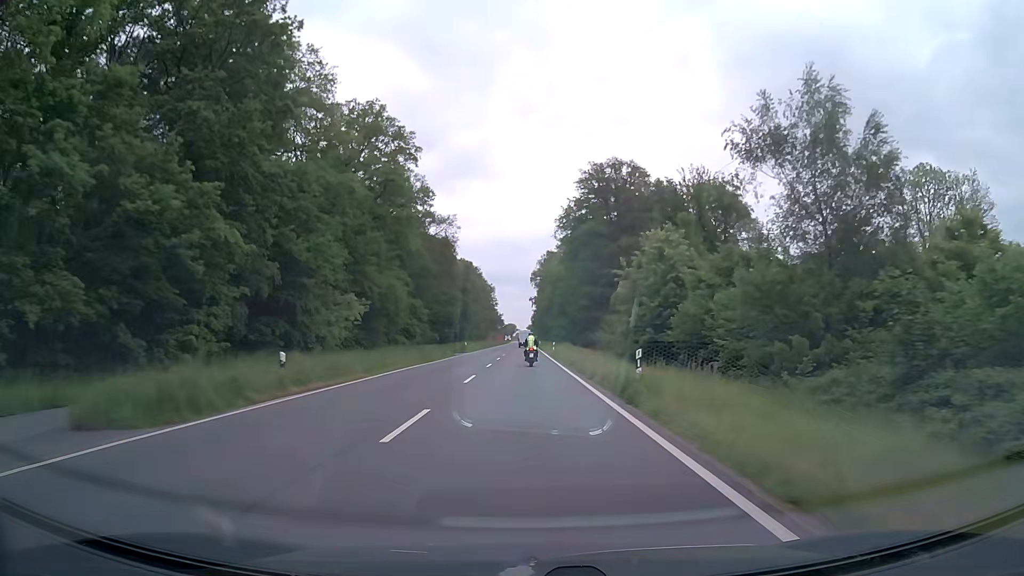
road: secondary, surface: asphalt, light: Day
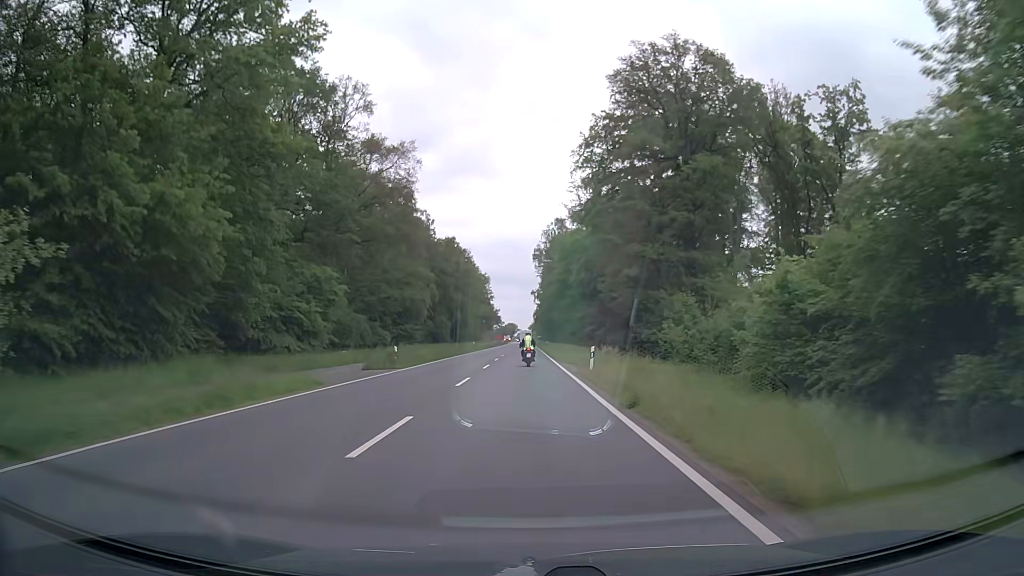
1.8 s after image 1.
(0.0, +37.1) m; 0°
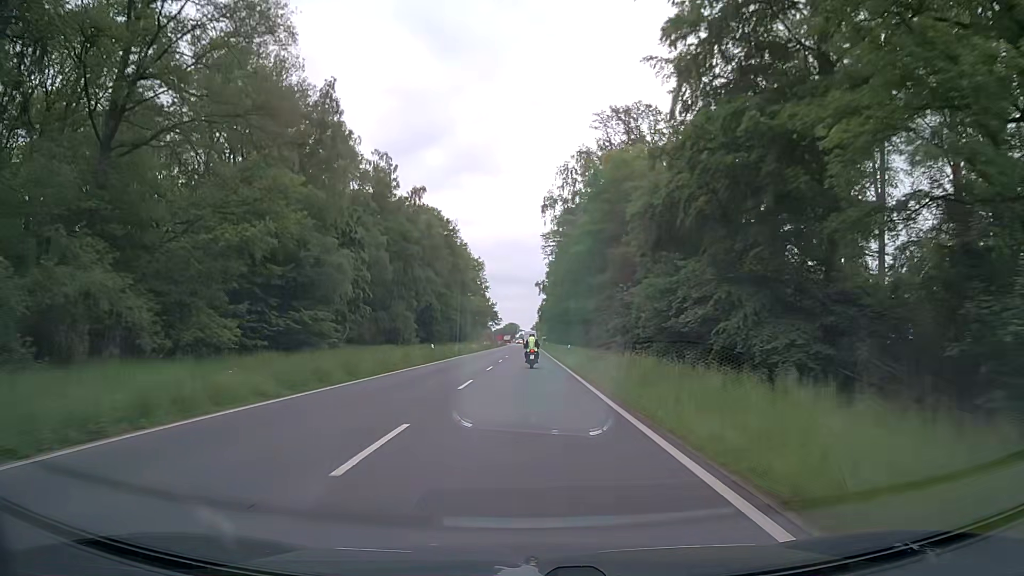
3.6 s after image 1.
(-0.1, +36.9) m; 0°
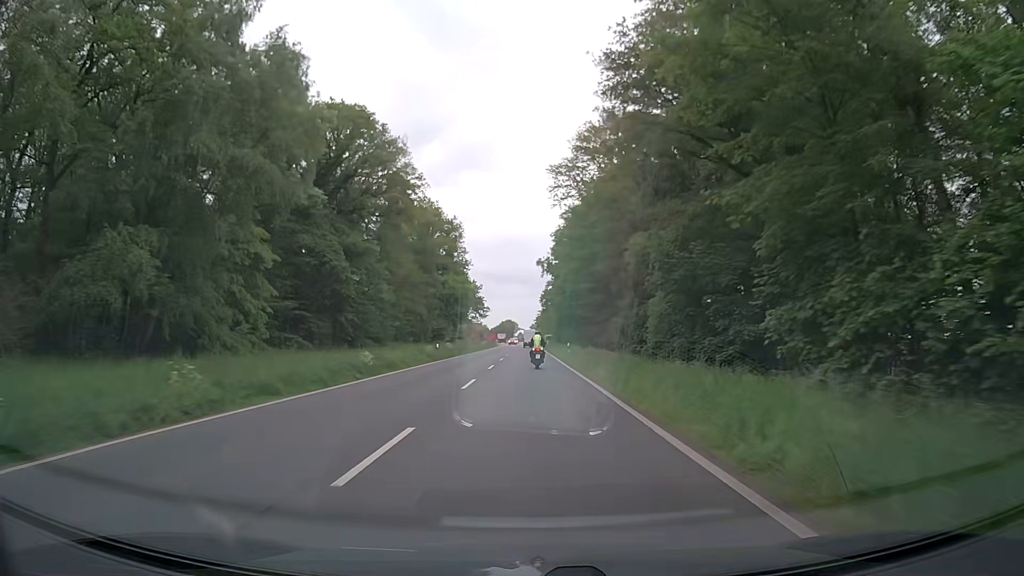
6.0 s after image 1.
(-0.1, +48.4) m; 0°
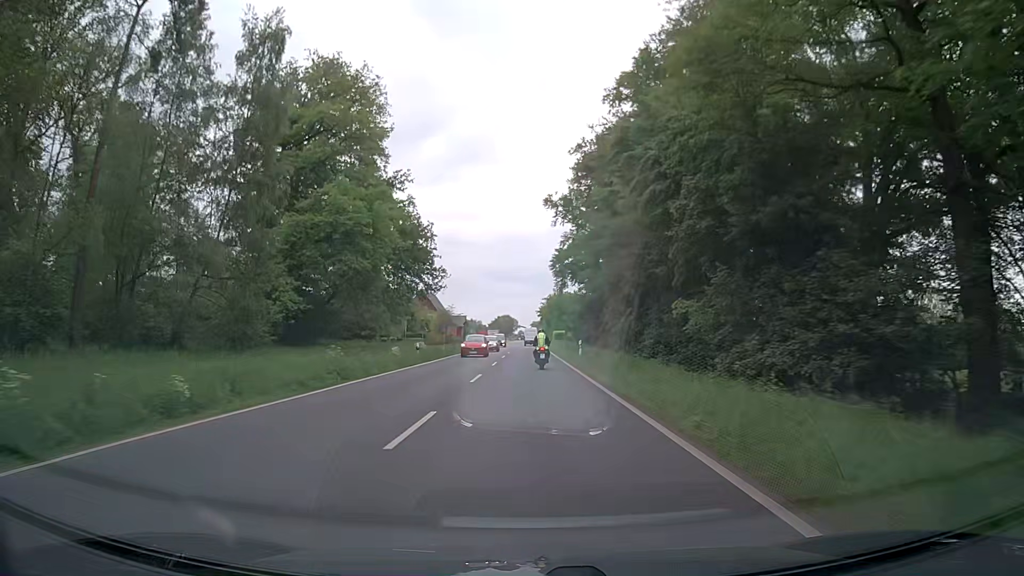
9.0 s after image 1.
(+0.2, +57.8) m; 0°
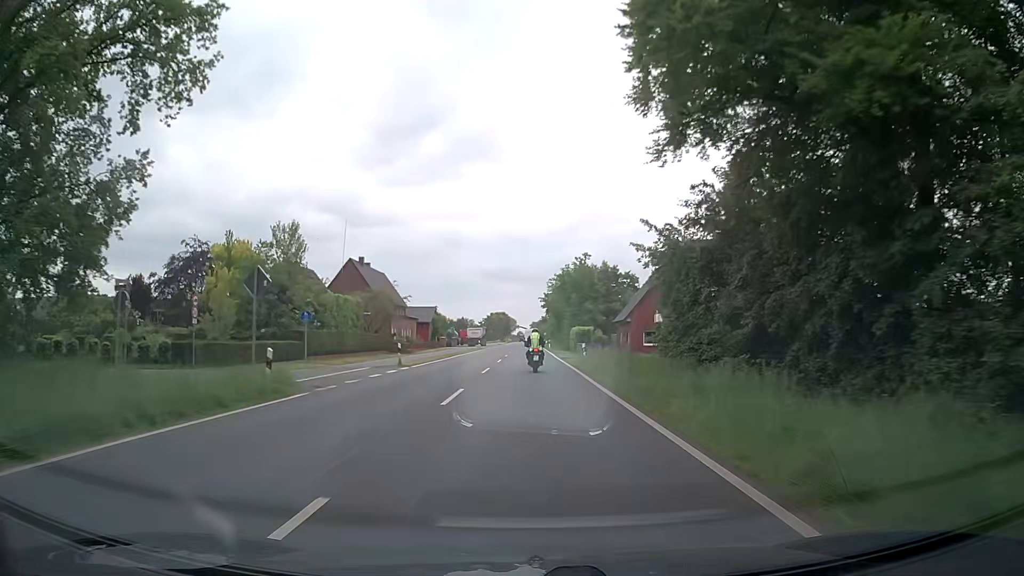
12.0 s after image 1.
(+0.3, +54.4) m; +1°
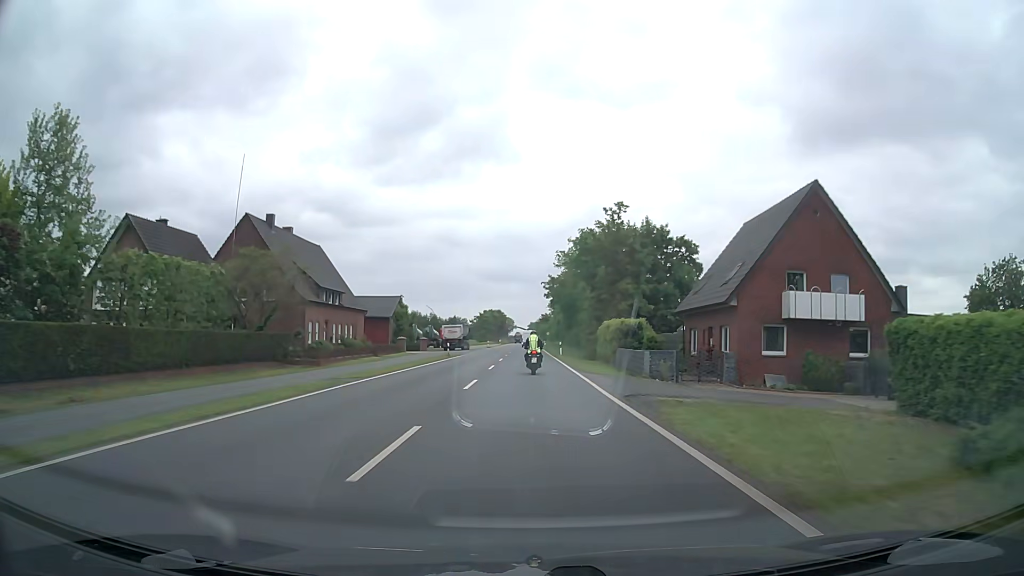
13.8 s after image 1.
(-0.2, +31.1) m; 0°
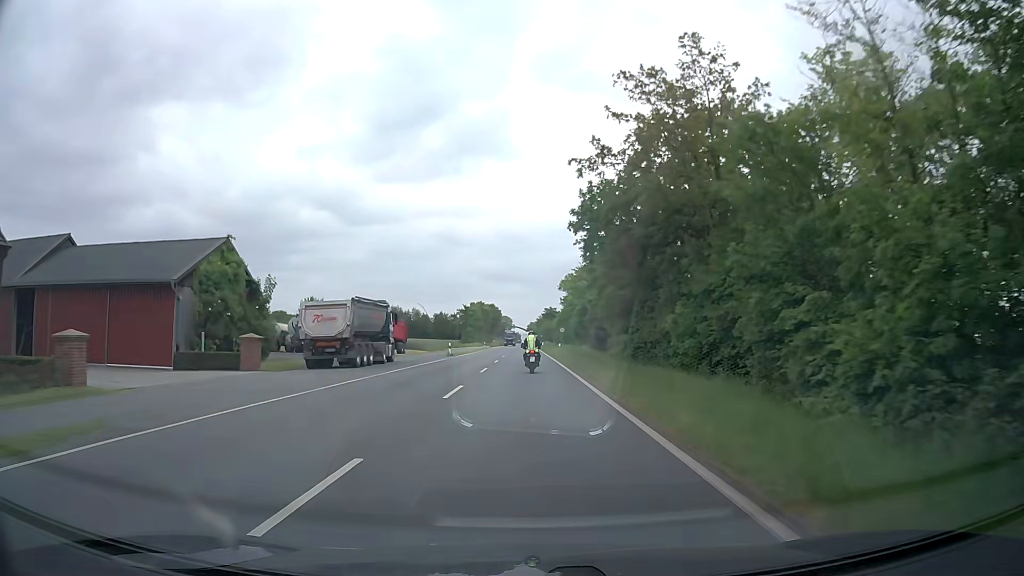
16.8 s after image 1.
(+0.1, +50.9) m; 0°
(0, +10) (0, +20) (0, +30) (0, +40) (0, +50) (0, +60) (+1, +70) (+1, +80) (+1, +90) (+1, +100) m
